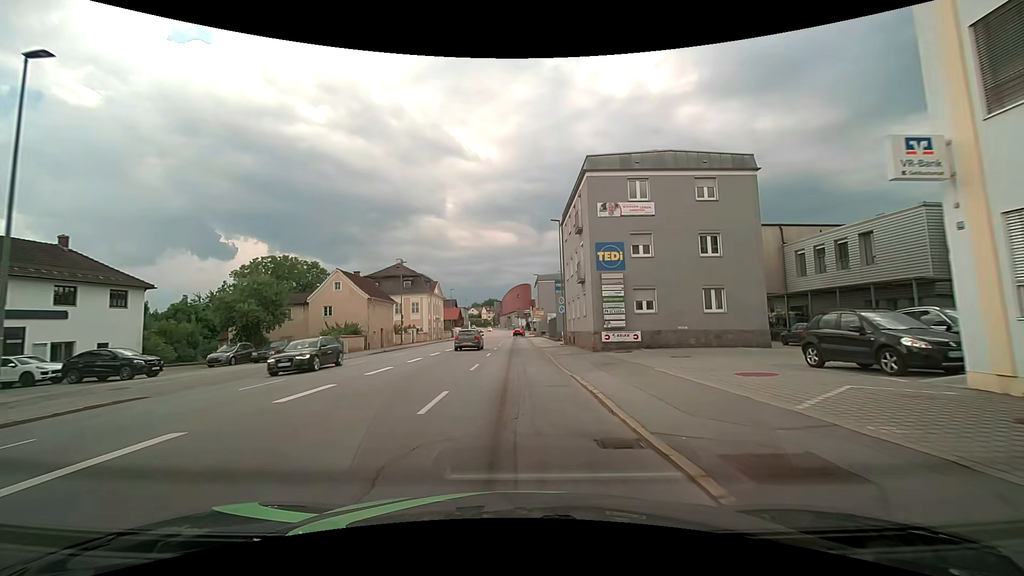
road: tertiary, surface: asphalt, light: Day
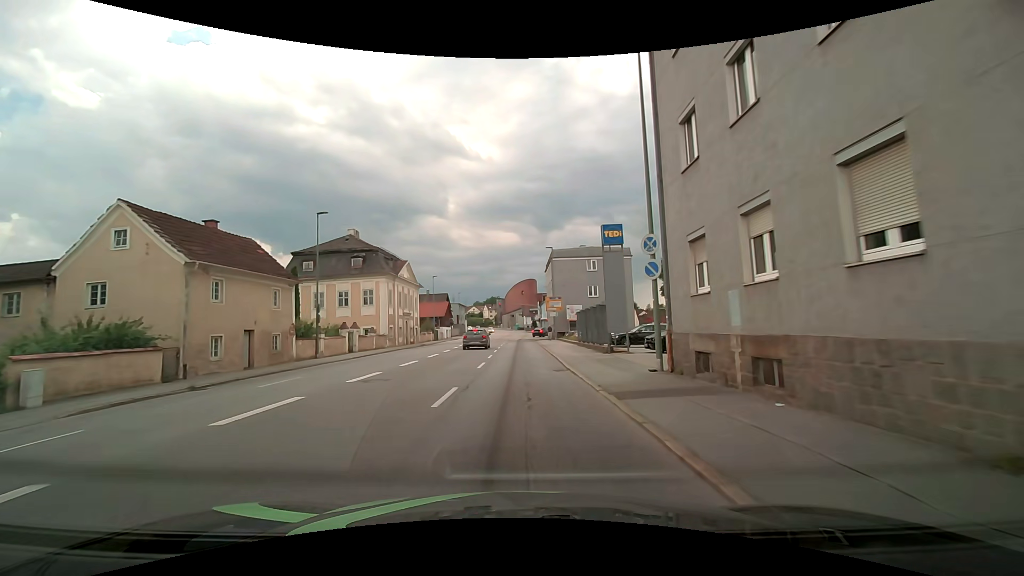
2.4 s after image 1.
(+0.4, +26.5) m; 0°
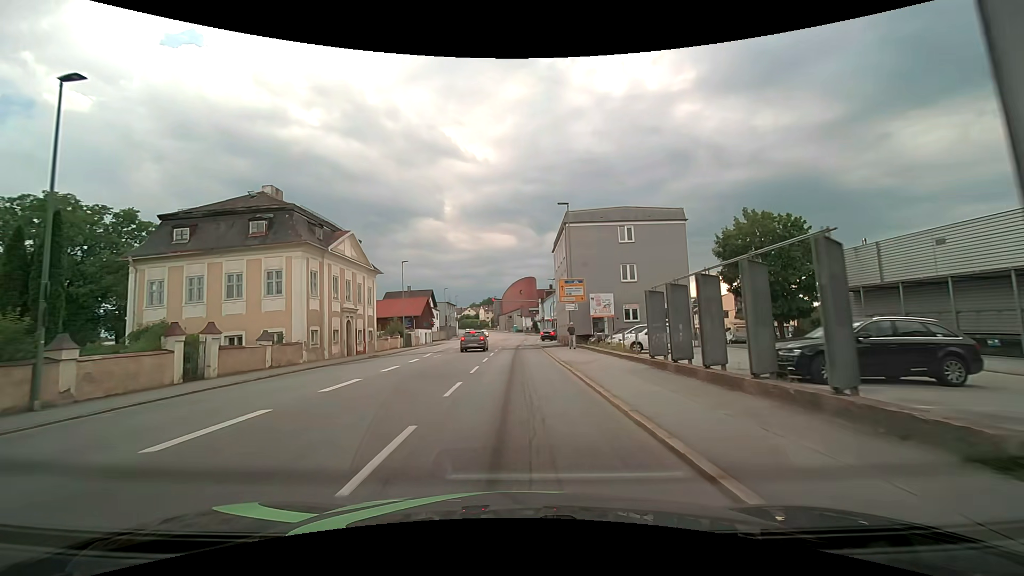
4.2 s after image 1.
(+0.1, +19.6) m; 0°
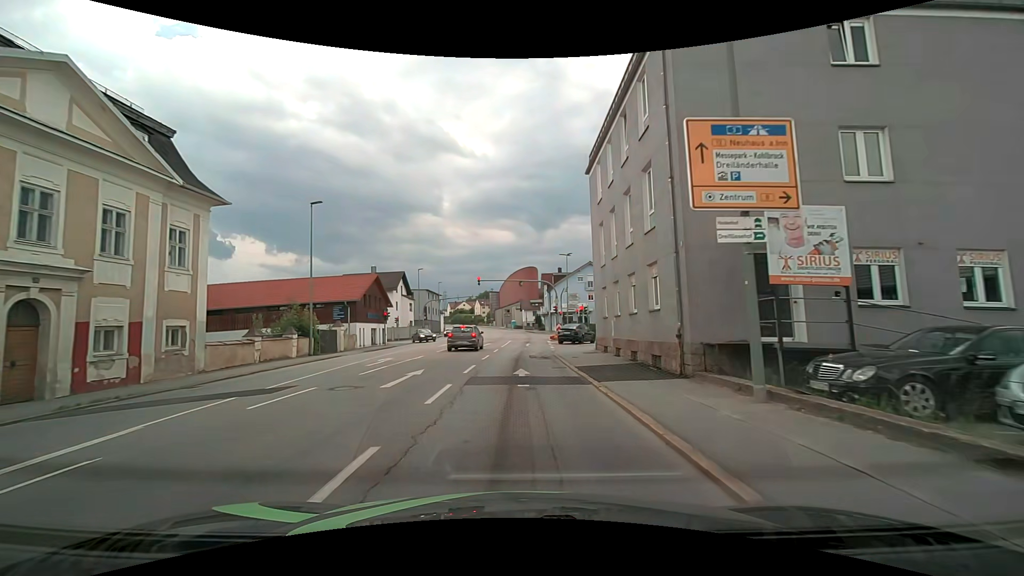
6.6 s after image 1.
(0.0, +26.0) m; 0°
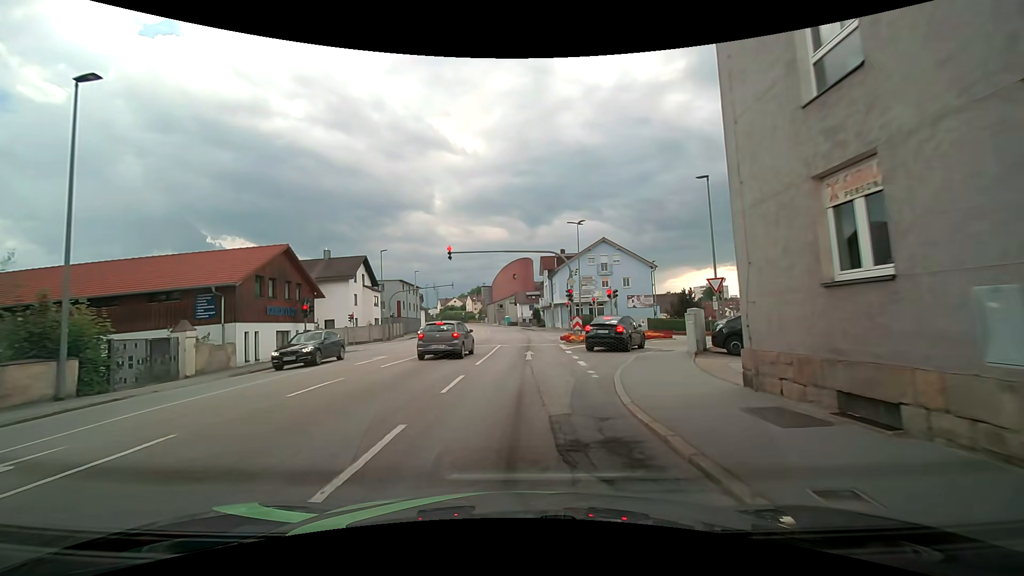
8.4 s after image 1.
(+0.2, +17.0) m; +1°
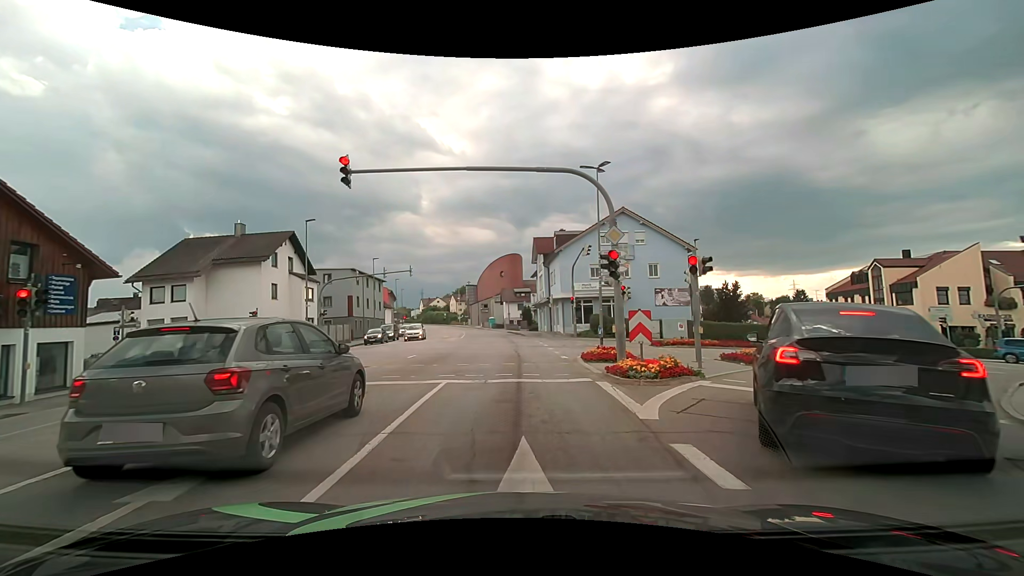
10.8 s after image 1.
(+0.3, +16.6) m; +2°
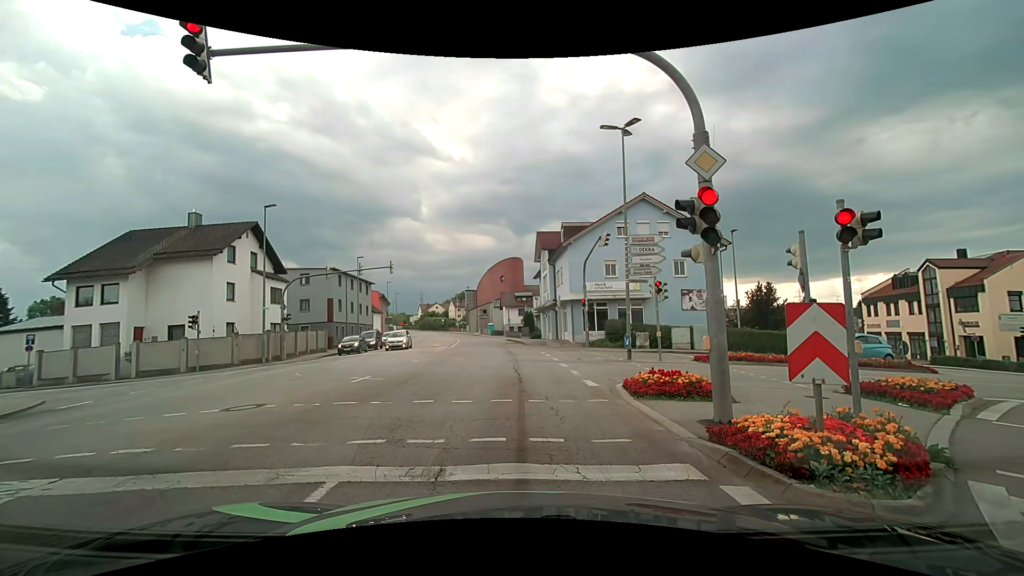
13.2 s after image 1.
(0.0, +6.2) m; +1°
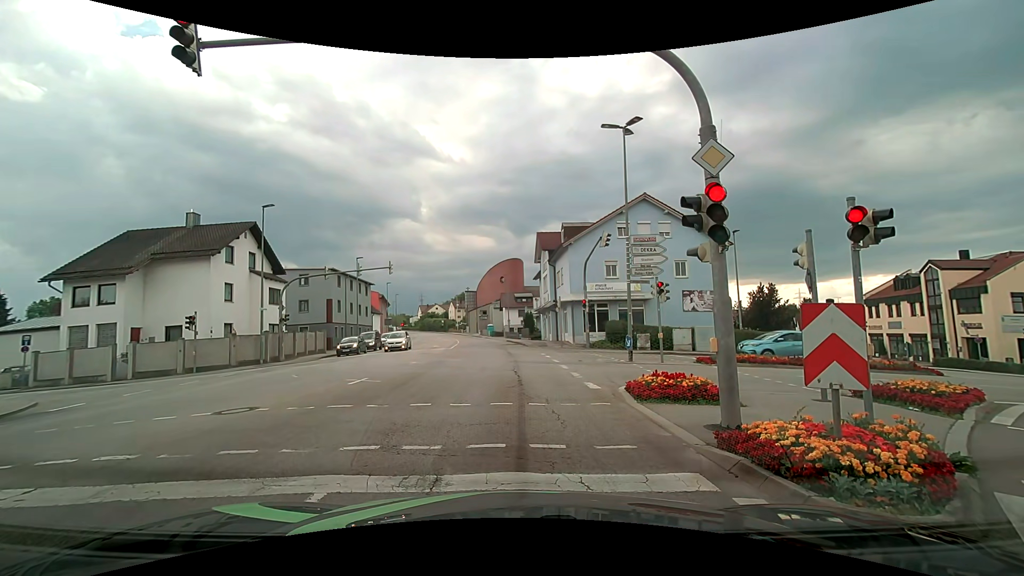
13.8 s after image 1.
(0.0, +0.2) m; 0°
